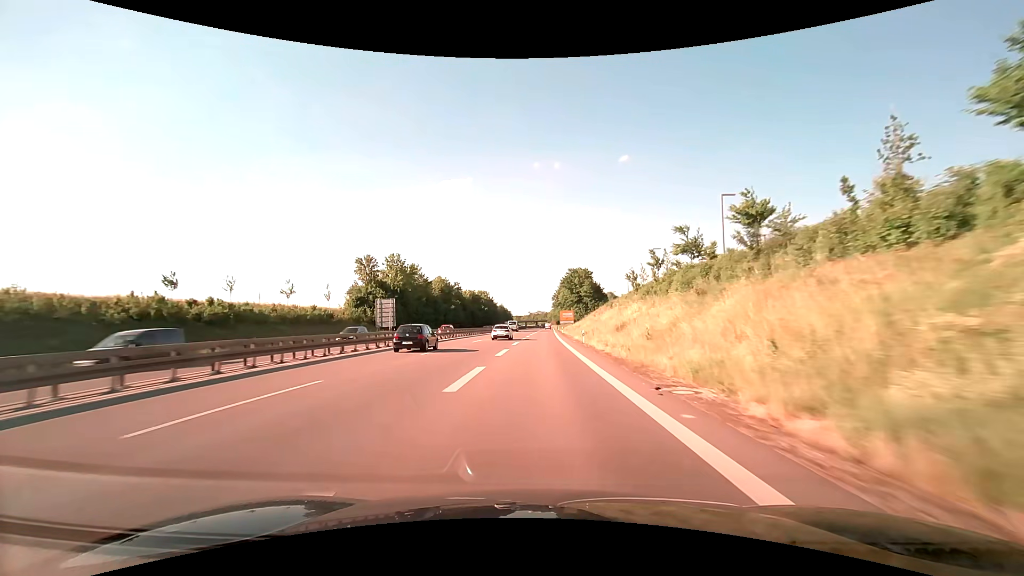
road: trunk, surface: asphalt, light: Day
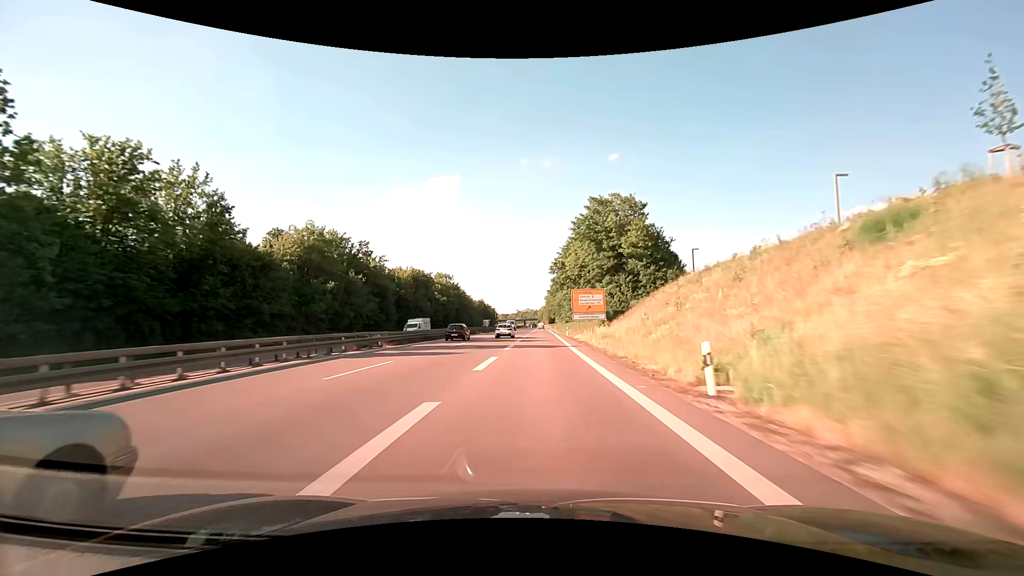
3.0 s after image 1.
(+1.0, +79.5) m; +1°
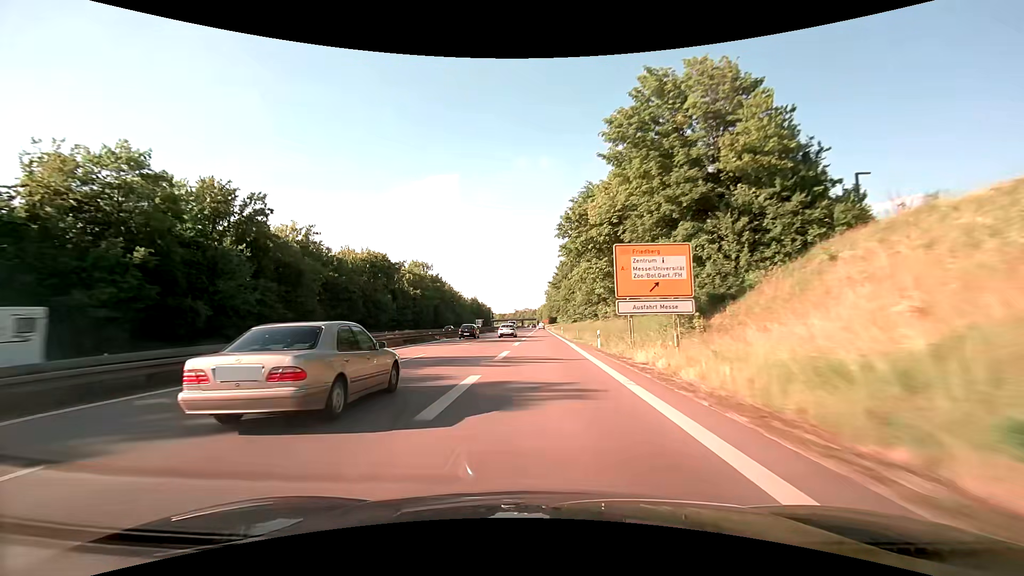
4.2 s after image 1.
(0.0, +31.5) m; 0°
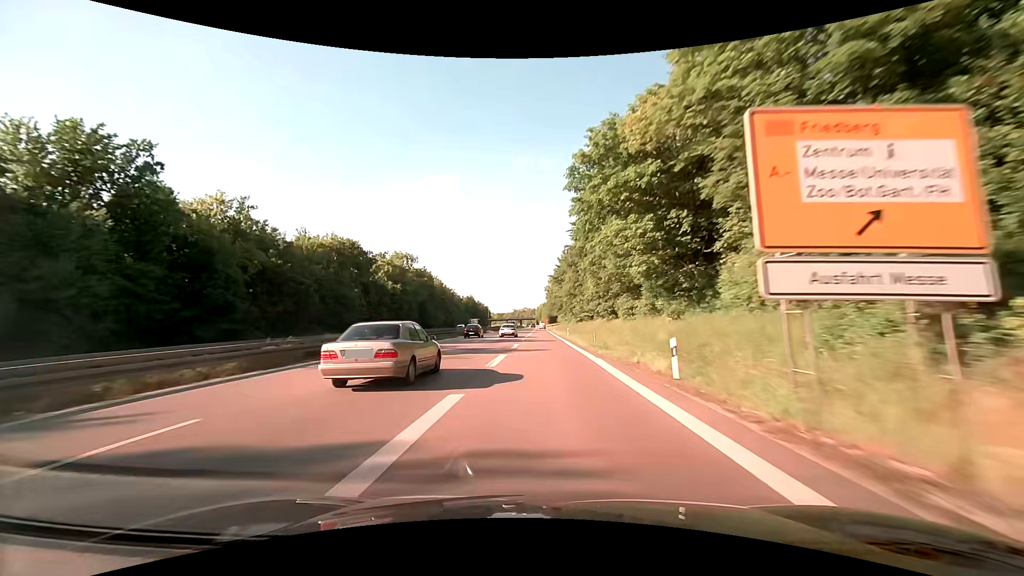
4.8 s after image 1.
(0.0, +15.6) m; 0°
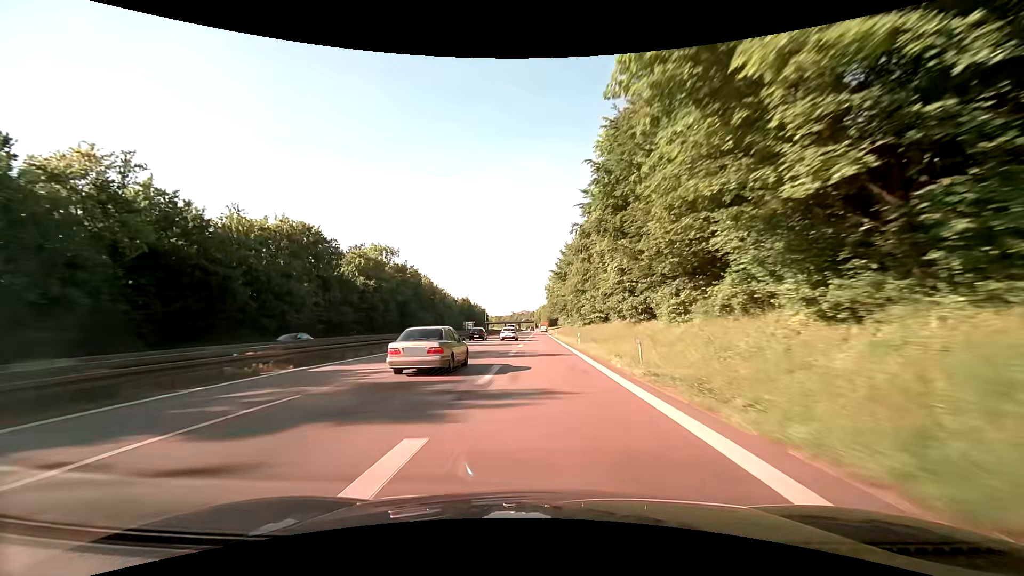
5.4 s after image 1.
(0.0, +15.4) m; 0°
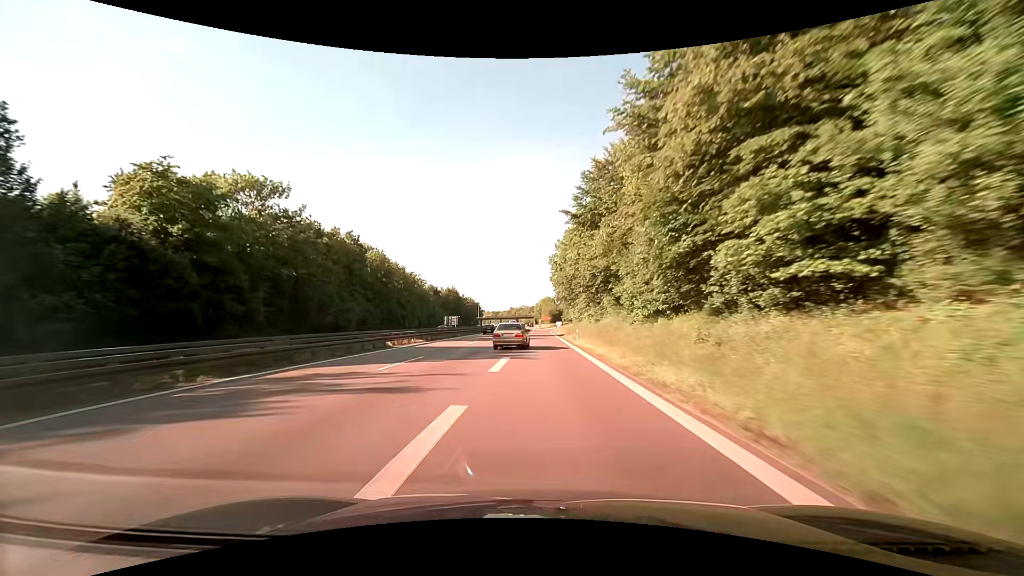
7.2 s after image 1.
(+0.2, +45.7) m; +1°
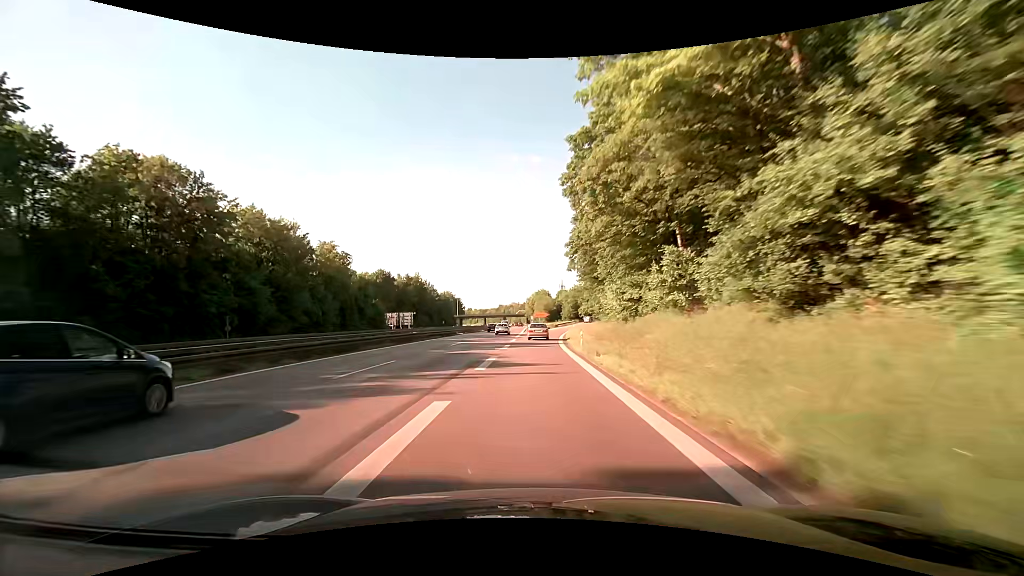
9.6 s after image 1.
(0.0, +59.5) m; 0°
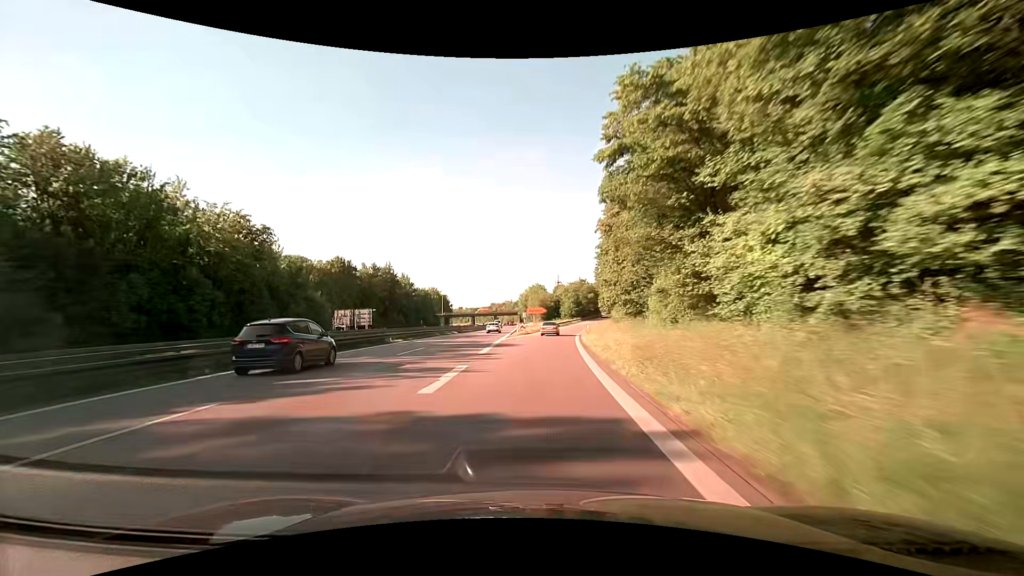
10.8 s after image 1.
(+0.1, +28.8) m; 0°
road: trunk_link
(0, +10) (0, +20) (+1, +30) (+1, +40) (+2, +50) (+3, +60) (+4, +70) (+5, +80) (+7, +90) (+9, +99) m
